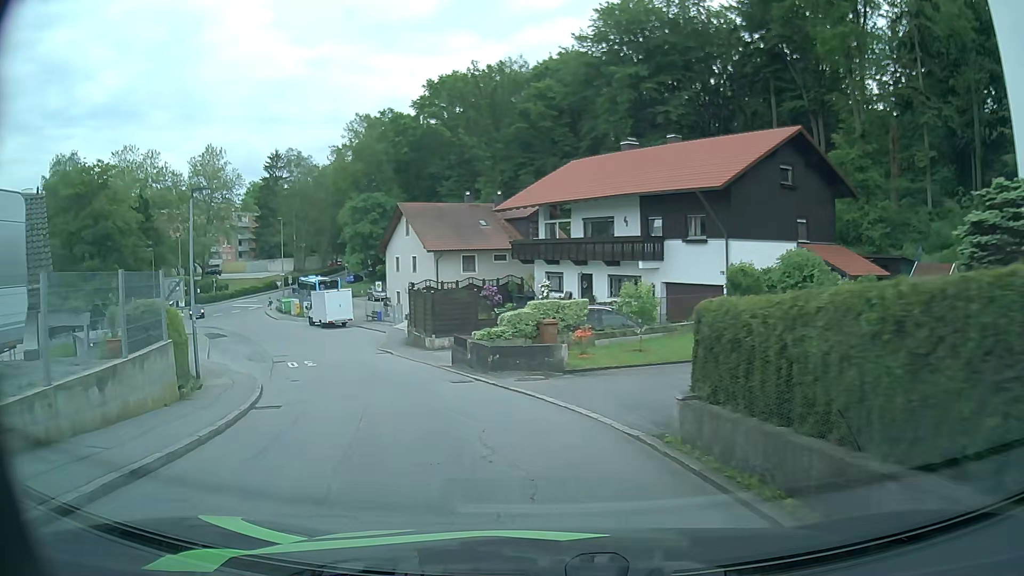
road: residential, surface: asphalt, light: Day
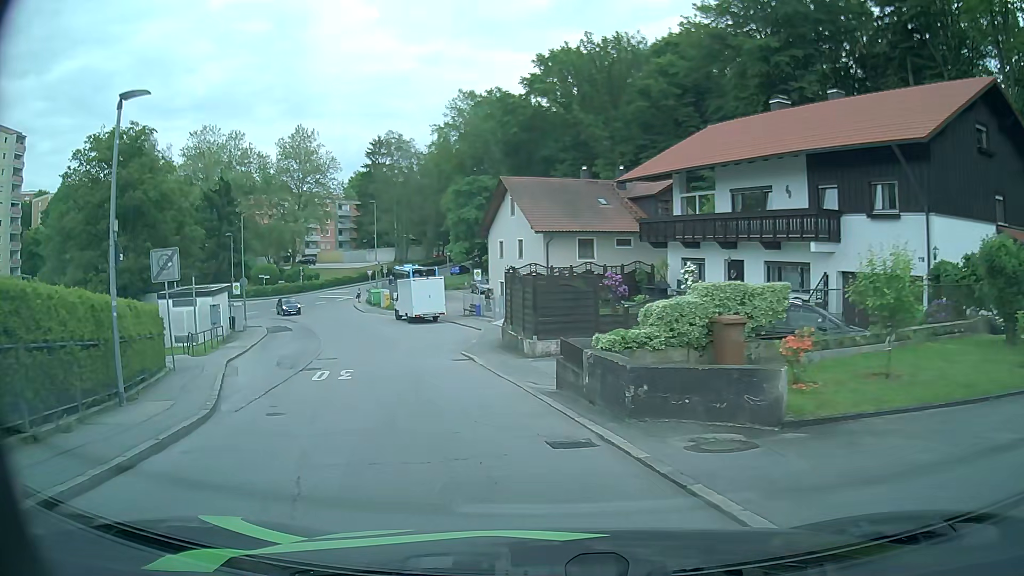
(-0.8, +8.3) m; -11°
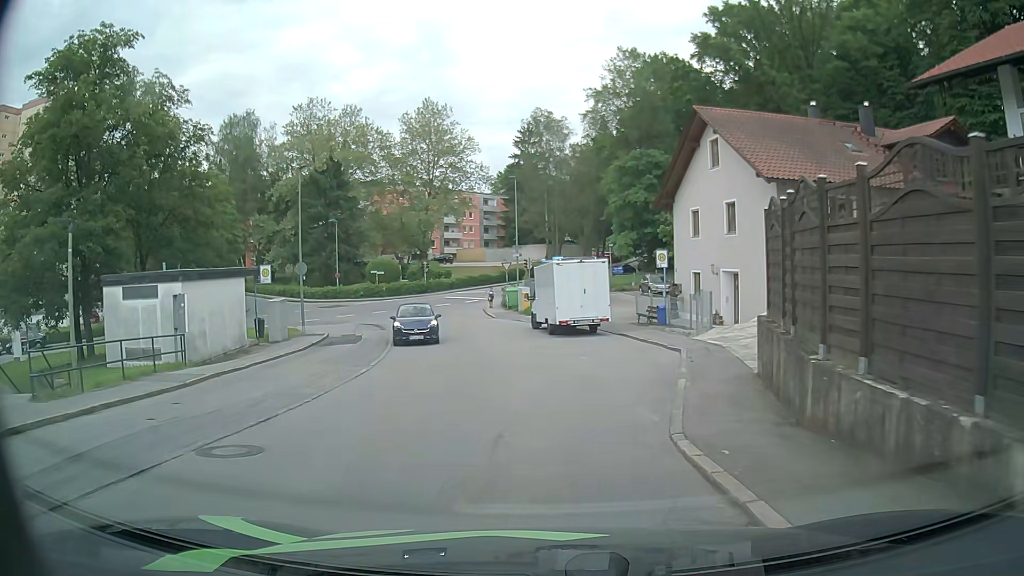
(-2.2, +16.4) m; -13°
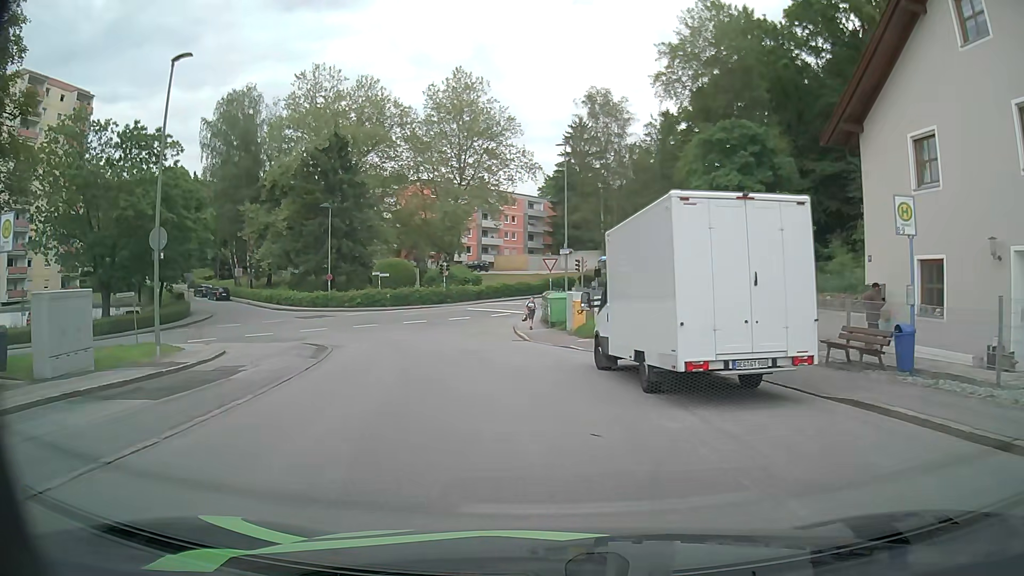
(-0.8, +16.4) m; -5°
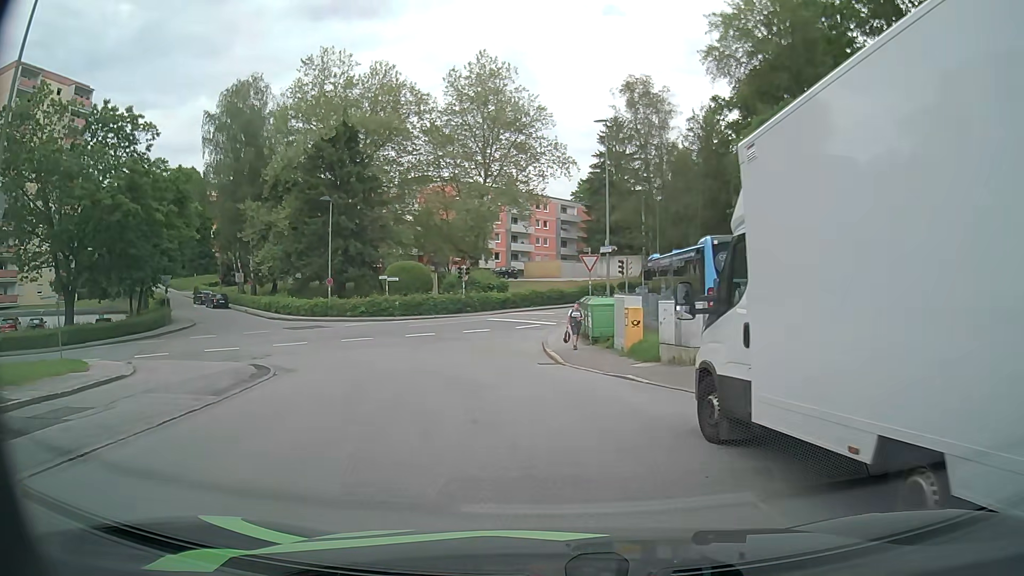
(-0.2, +7.4) m; -3°
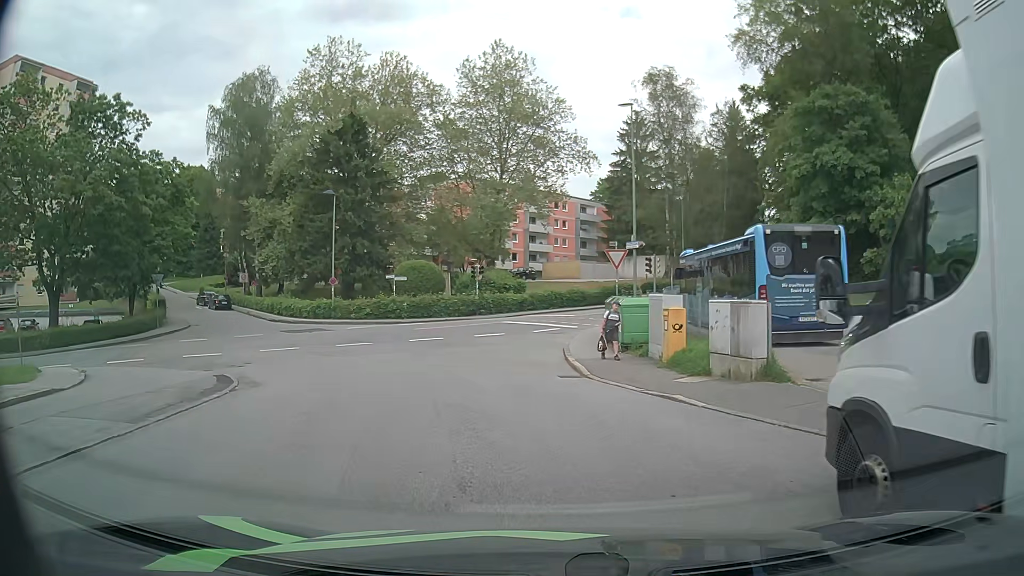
(0.0, +3.1) m; -2°
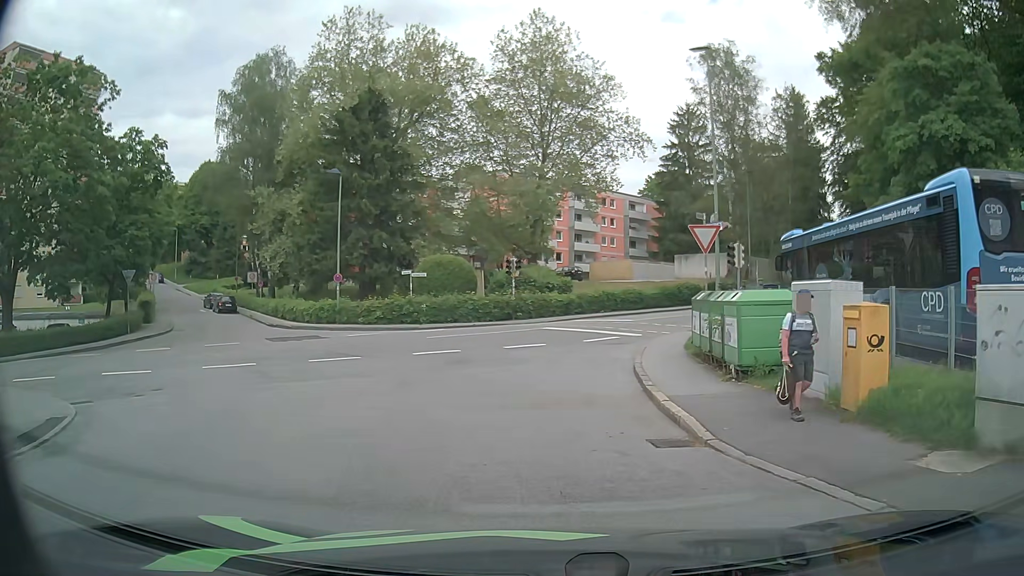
(-0.2, +7.3) m; -3°
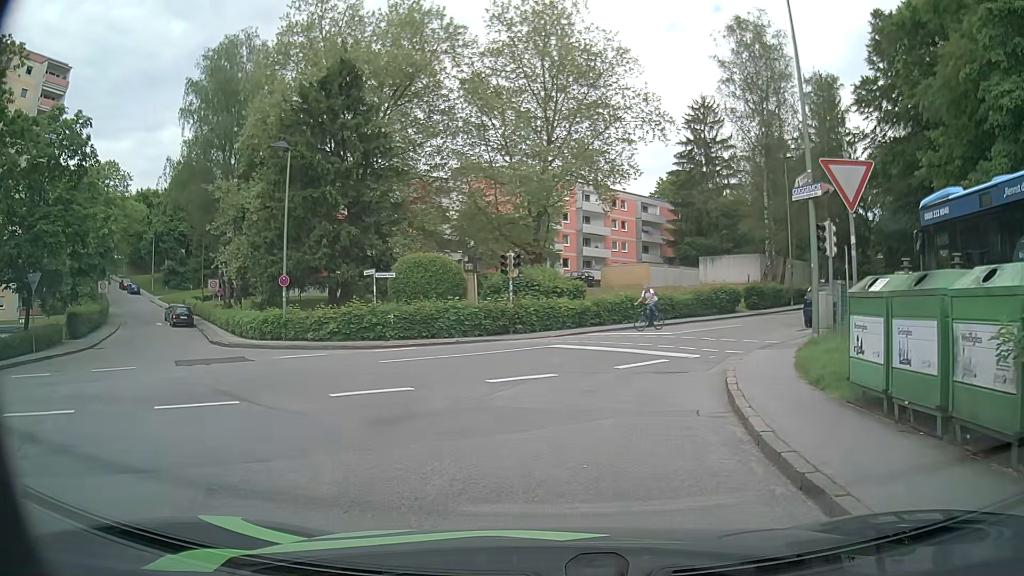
(-0.1, +8.2) m; -1°
(+1, +10) (+3, +20) (+9, +28) (+16, +35) (+22, +42) (+29, +50) (+34, +58) (+40, +67) (+44, +76) (+48, +85) m
